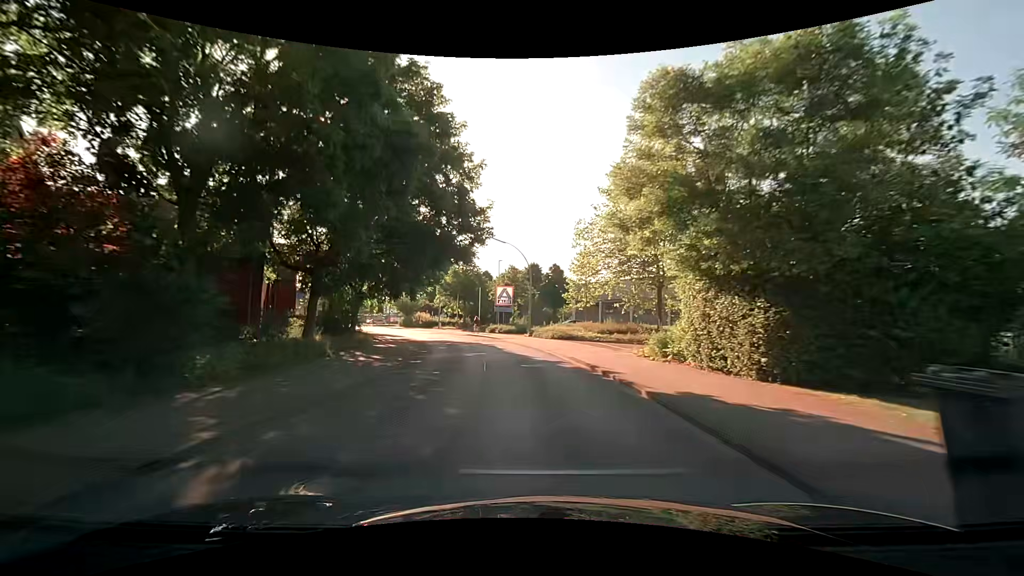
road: residential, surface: asphalt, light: Day
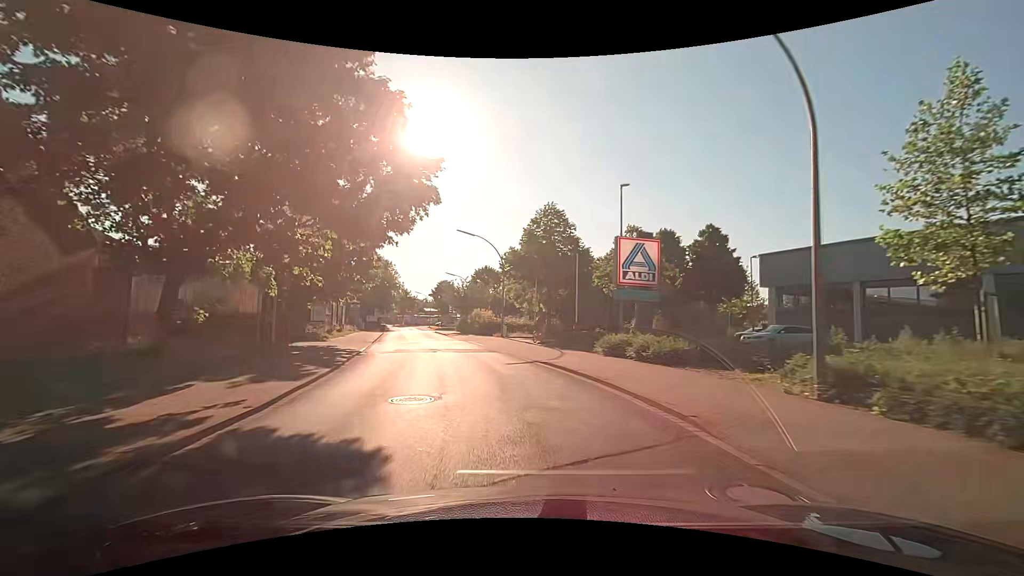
(-2.5, +31.8) m; -11°
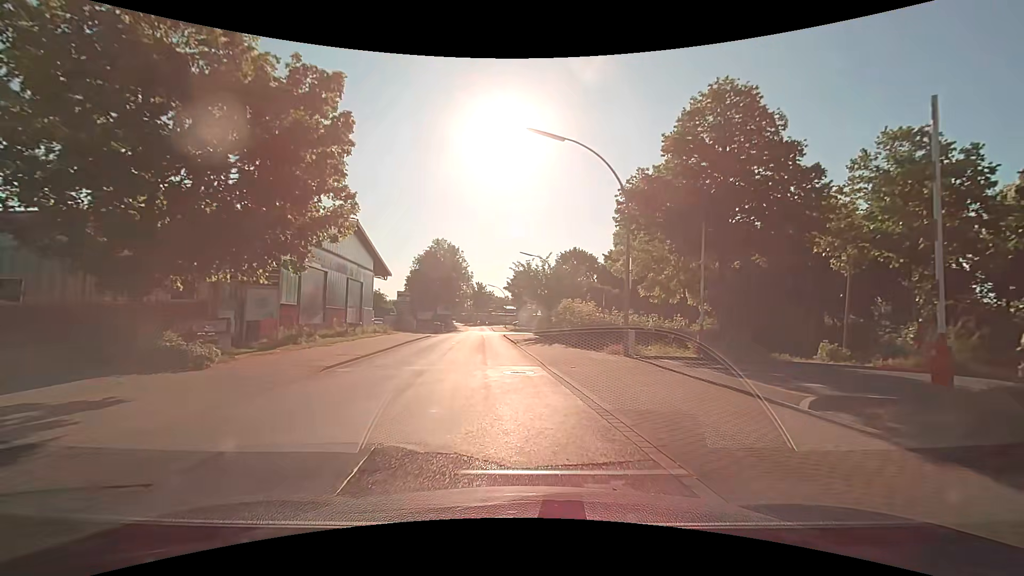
(-1.8, +19.8) m; -9°
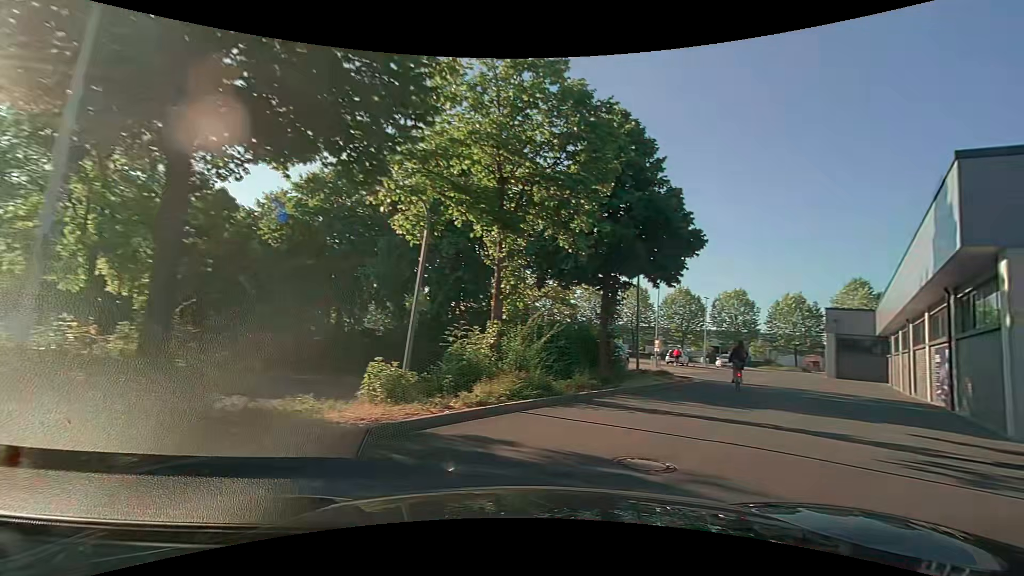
(+3.7, +12.2) m; +51°
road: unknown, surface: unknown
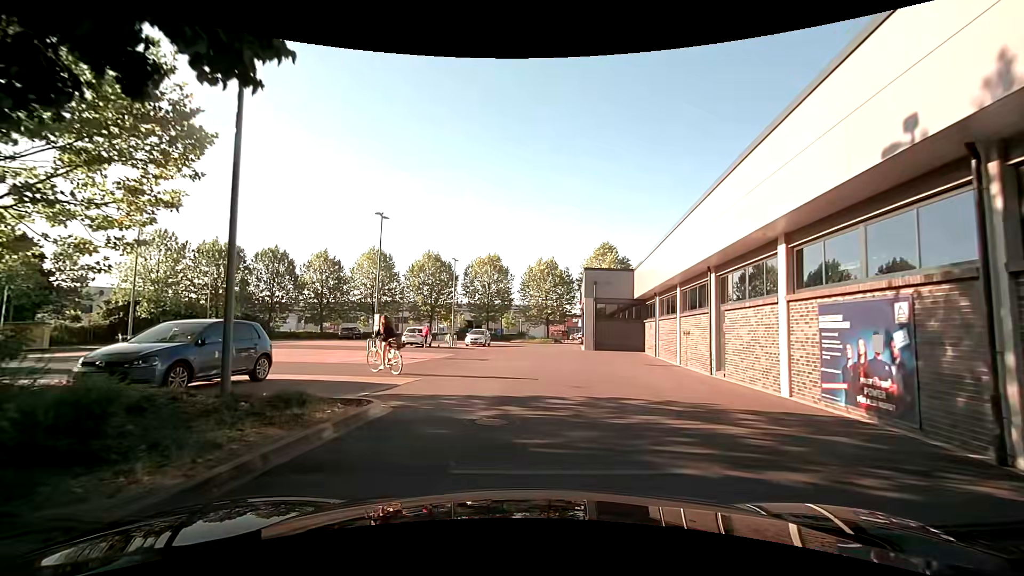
(+5.5, +13.7) m; +29°
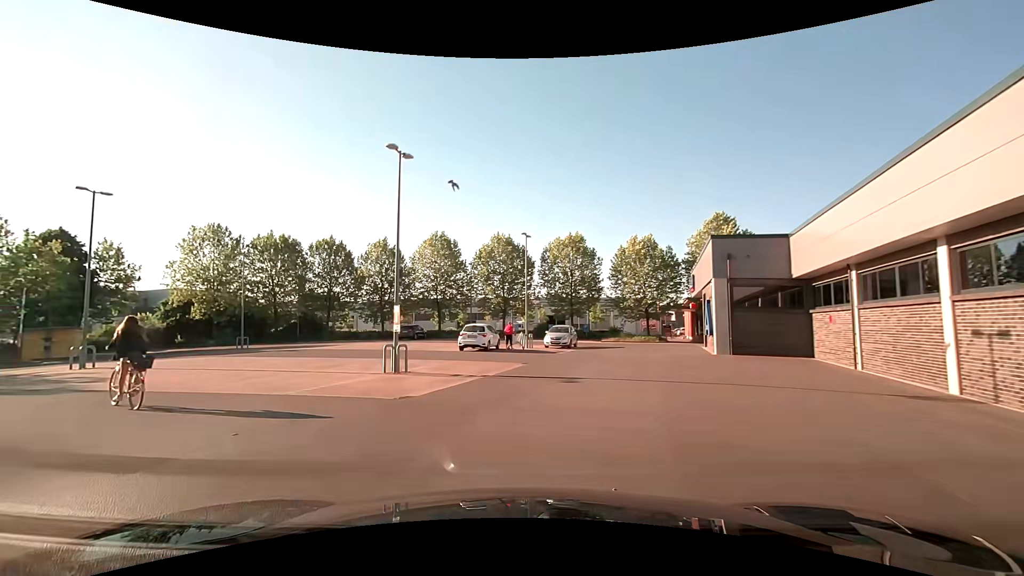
(-0.3, +10.4) m; -8°
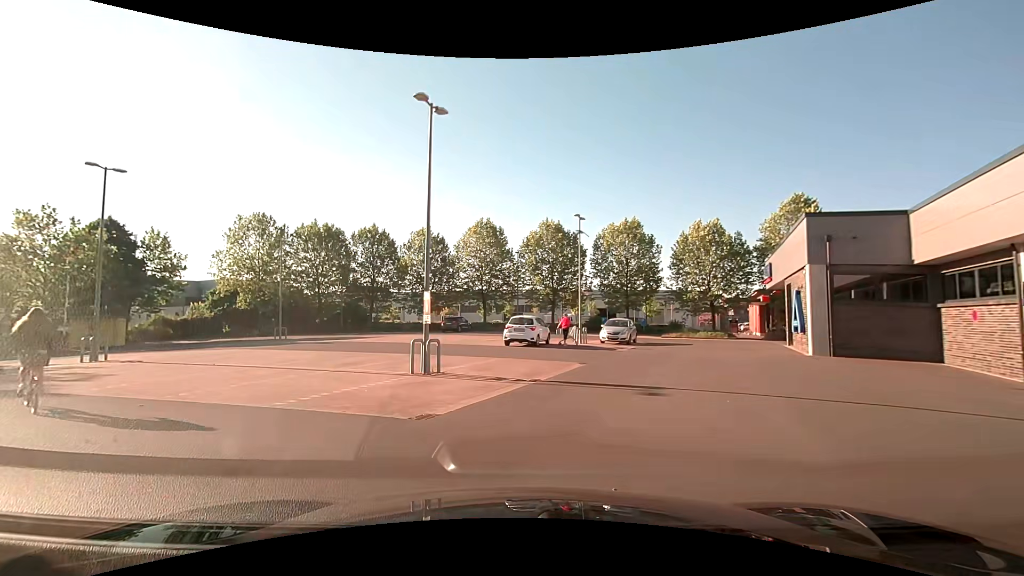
(-0.2, +3.2) m; -7°
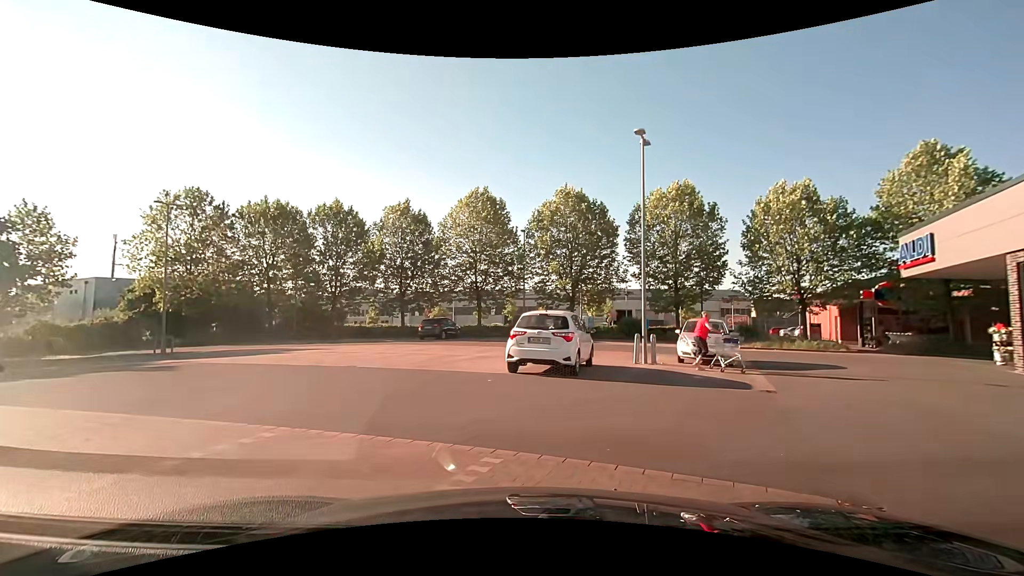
(-0.6, +12.6) m; +1°
